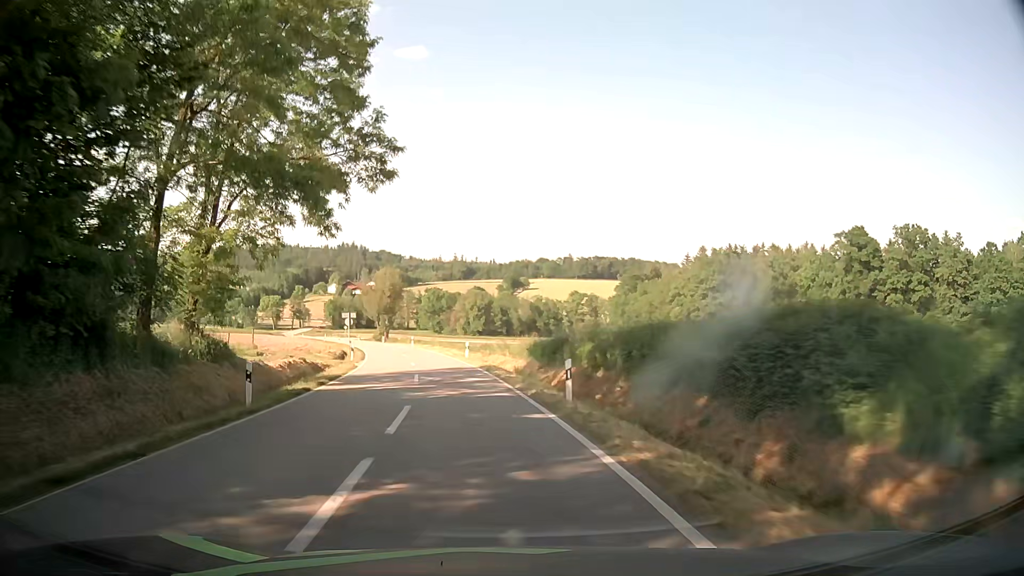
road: tertiary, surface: asphalt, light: Day
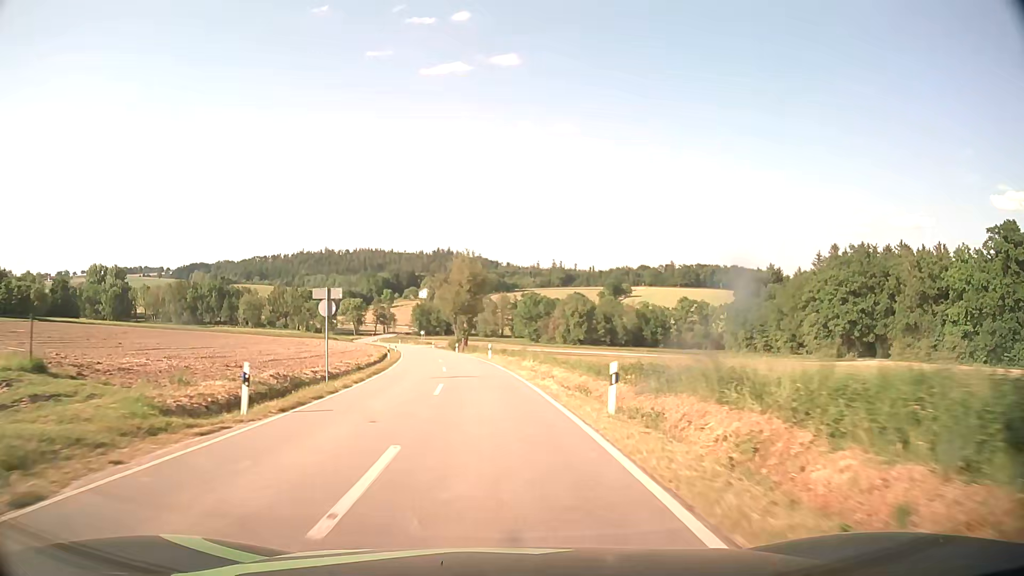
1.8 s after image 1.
(-2.7, +28.9) m; -9°
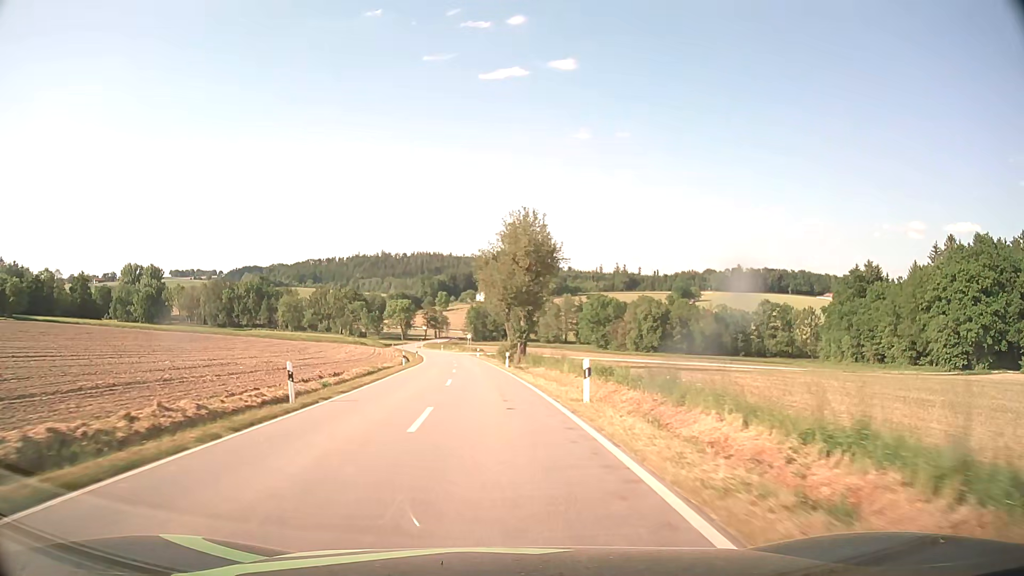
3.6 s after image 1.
(-1.5, +30.9) m; -5°
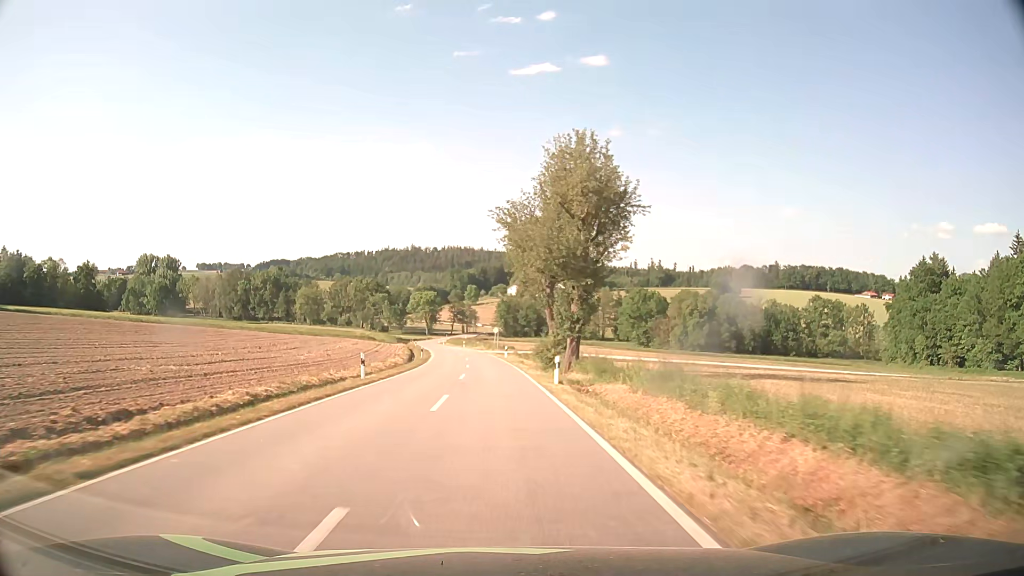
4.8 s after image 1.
(-0.6, +21.0) m; -3°
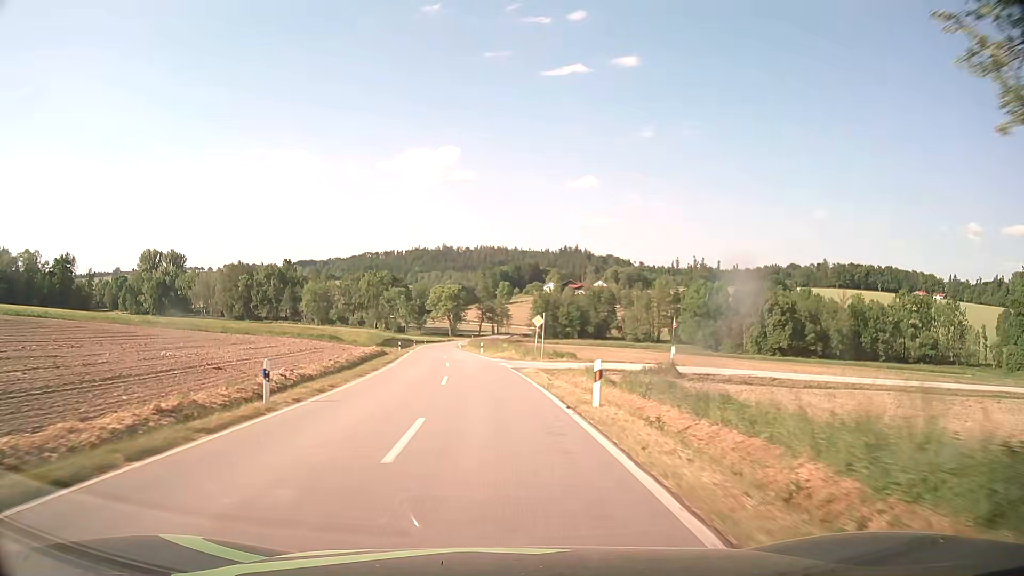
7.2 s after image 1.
(-1.1, +42.5) m; -3°
(0, +10) (-1, +20) (-1, +30) (-2, +40) (-3, +50) (-4, +60) (-6, +70) (-7, +80) (-8, +90) (-9, +100) m
